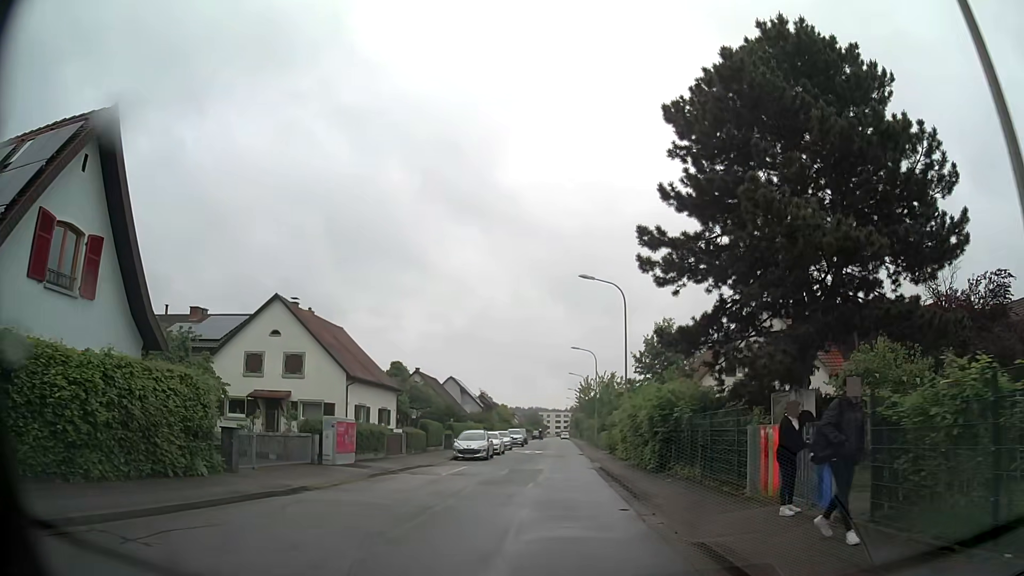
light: Day
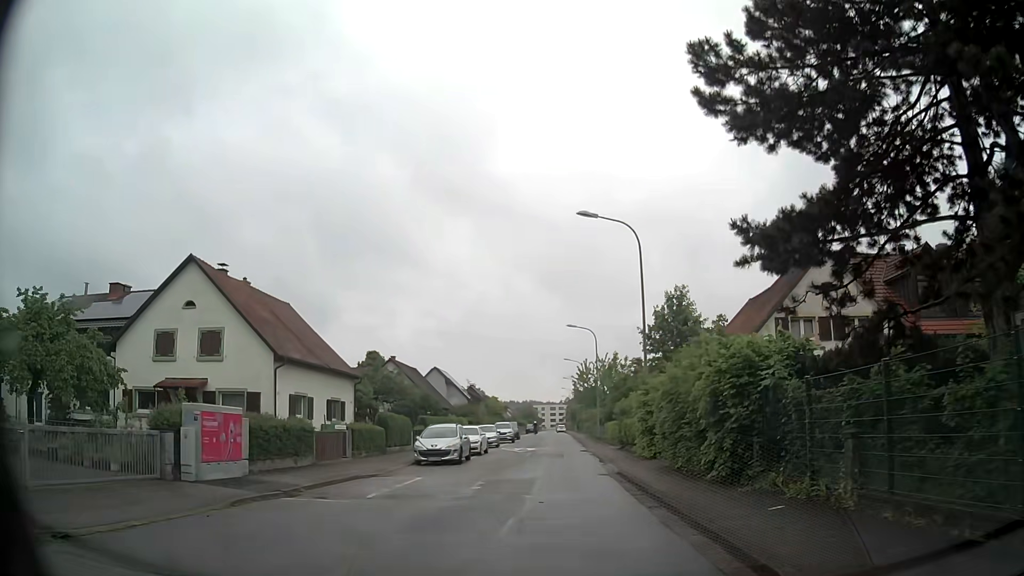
(0.0, +9.1) m; +1°
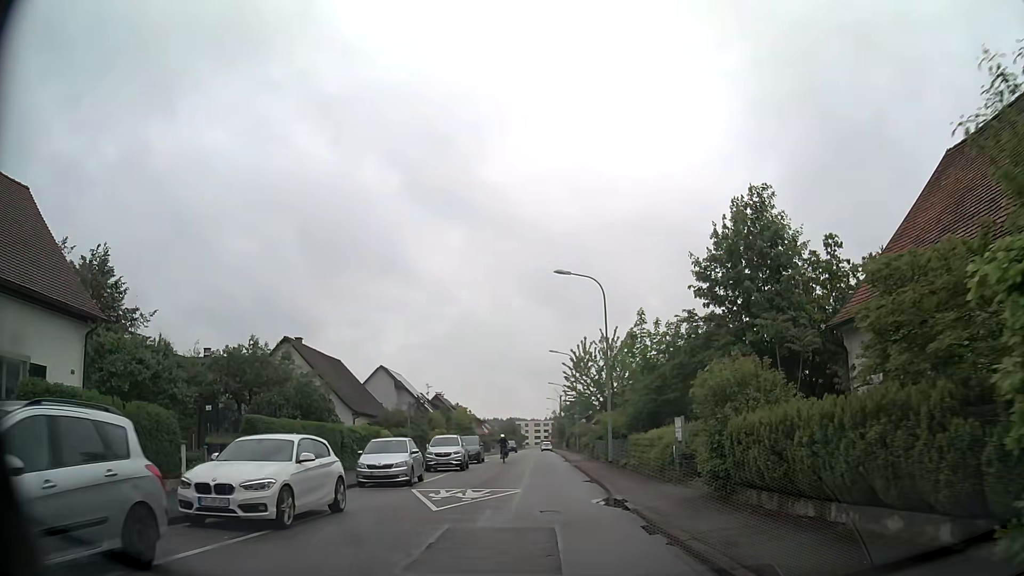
(+0.2, +22.7) m; +2°
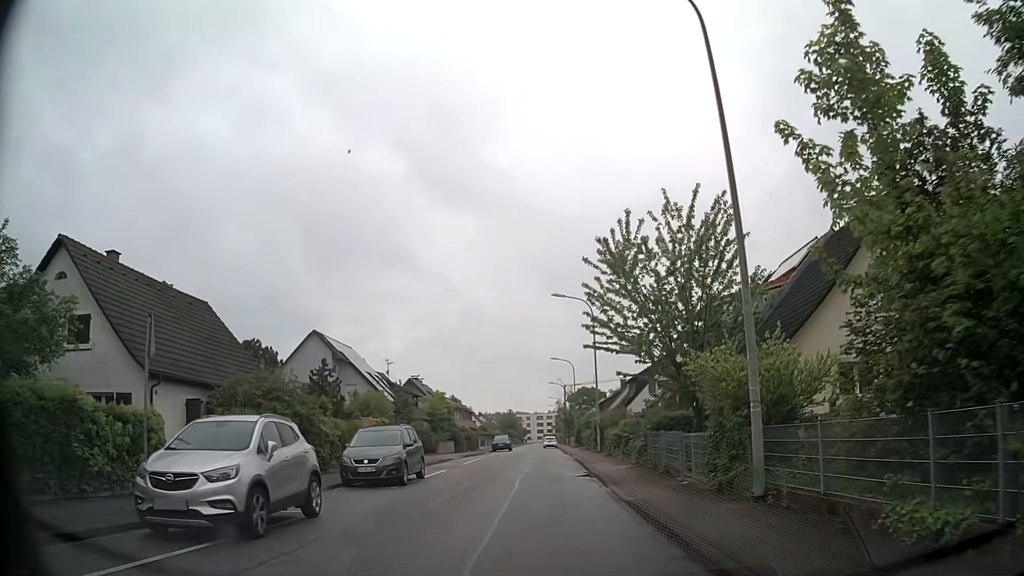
(-0.6, +22.2) m; -2°
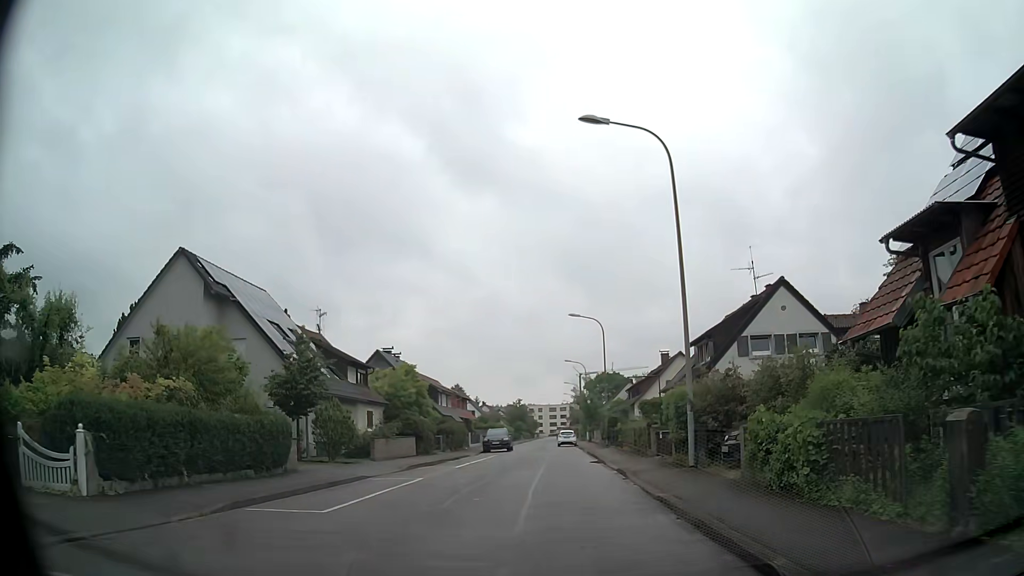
(-0.1, +22.3) m; -1°
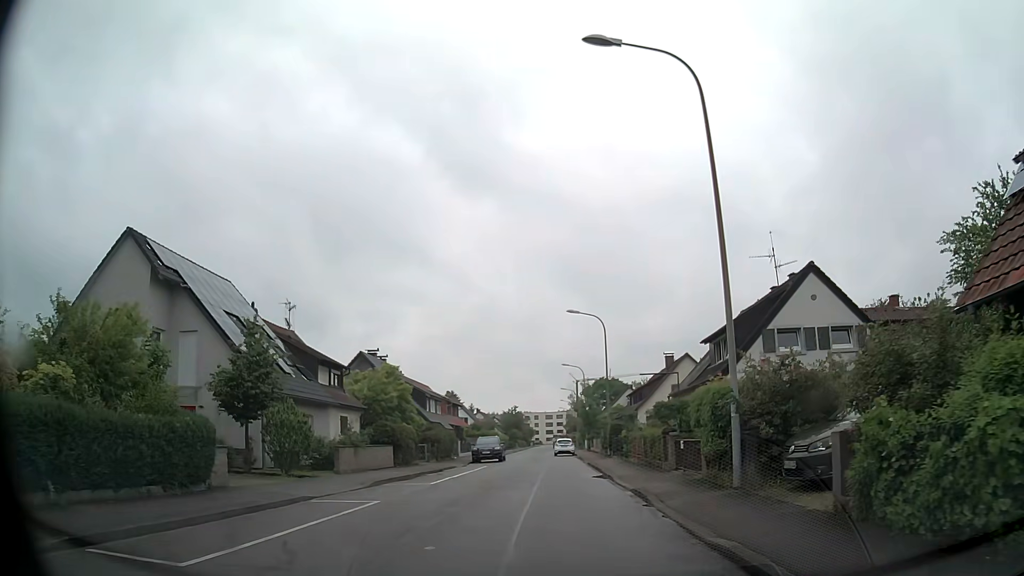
(+0.1, +4.5) m; +2°
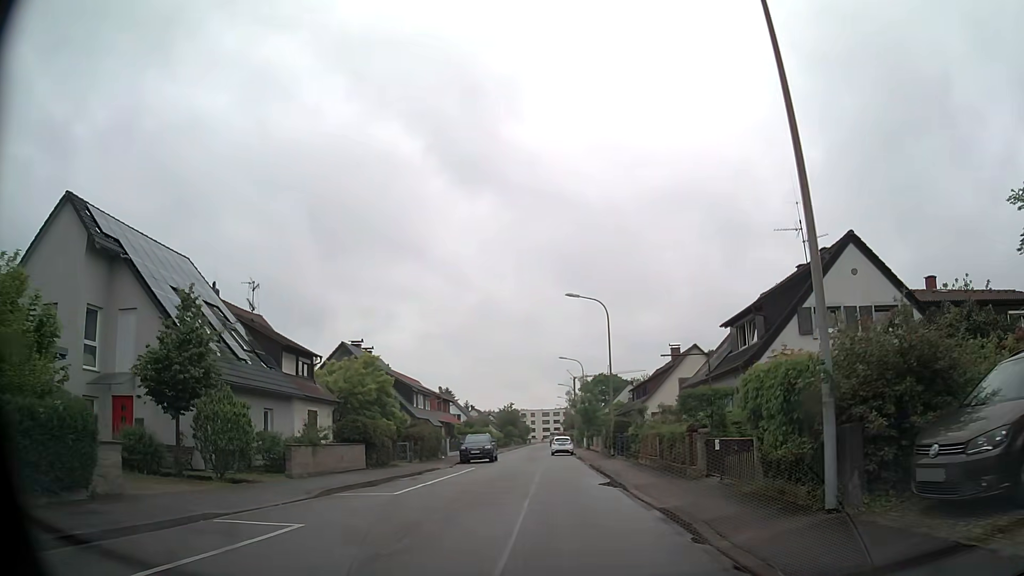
(0.0, +4.4) m; 0°
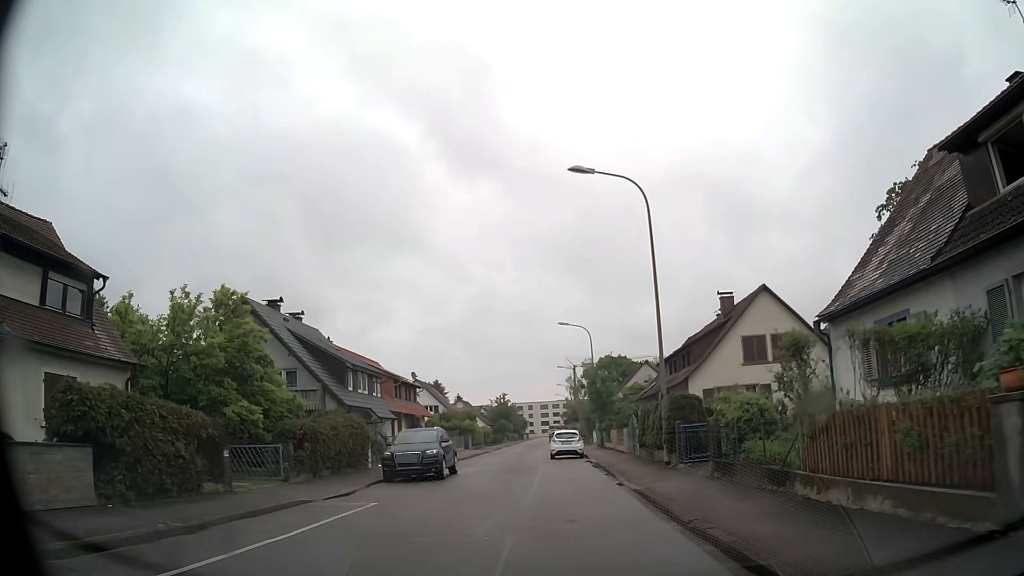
(0.0, +17.9) m; 0°
(0, +10) (-1, +20) (-1, +30) (-2, +40) (-2, +50) (-2, +60) (-1, +70) (-1, +80) (-2, +90) (-2, +100) m
